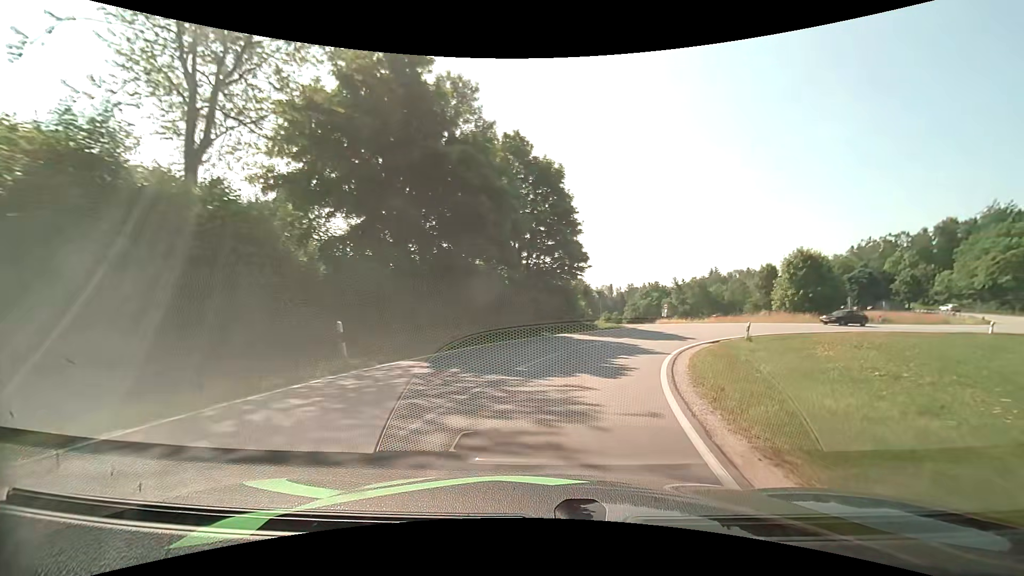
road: tertiary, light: Day
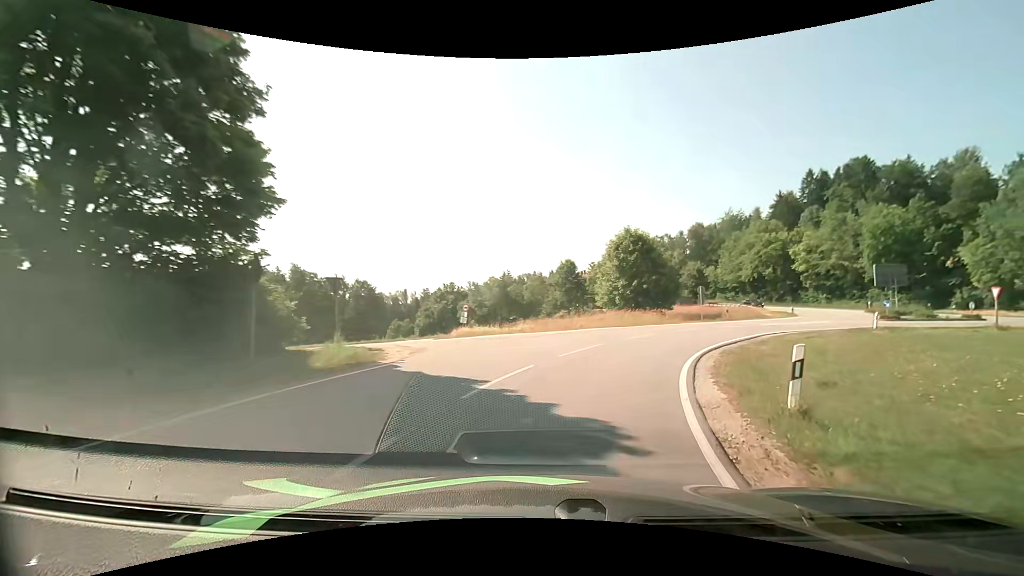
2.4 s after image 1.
(+4.3, +21.0) m; +23°
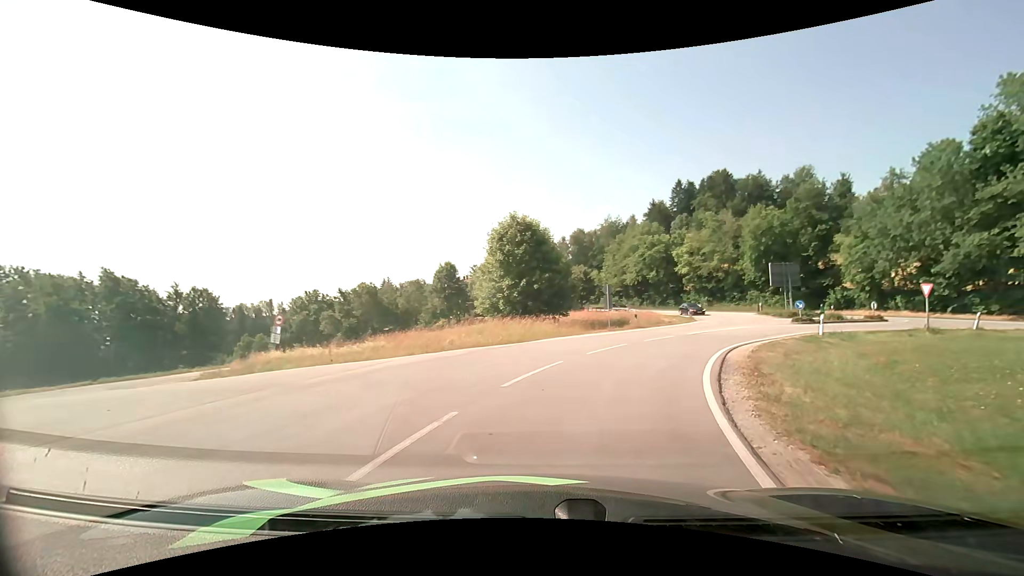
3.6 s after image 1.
(+1.3, +10.5) m; +14°
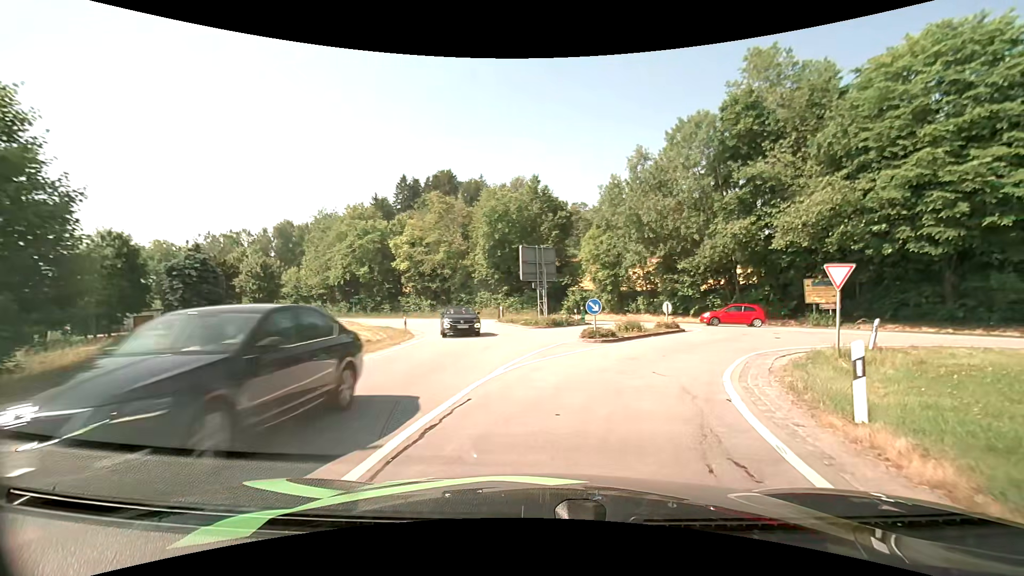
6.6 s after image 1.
(+5.6, +21.1) m; +30°
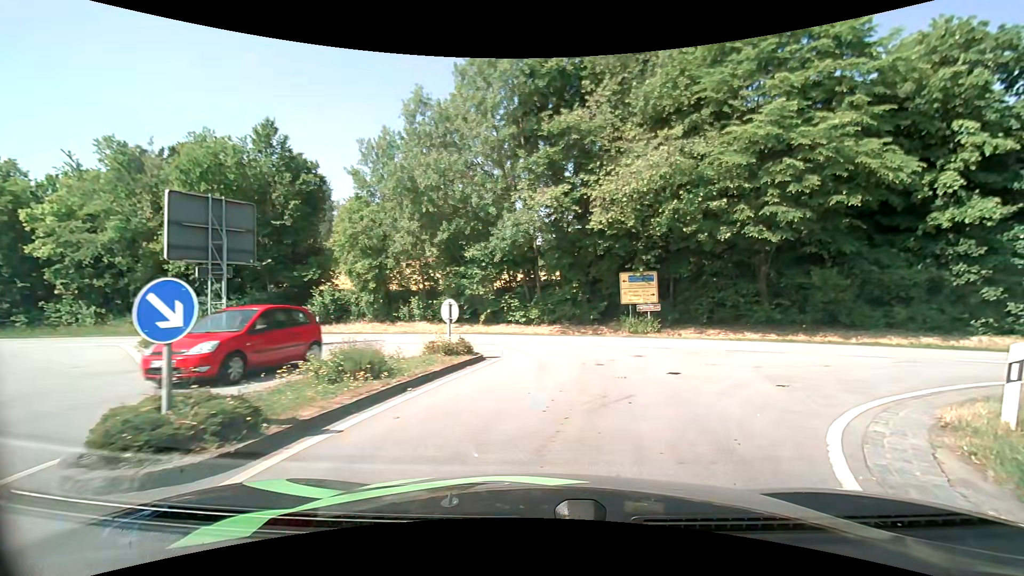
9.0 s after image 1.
(+2.7, +13.7) m; +24°
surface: asphalt
(+1, +10) (-1, +19) (-9, +26) (-18, +29) (-28, +32) (-37, +35) (-47, +38) (-56, +40) (-66, +43) (-76, +45) m
